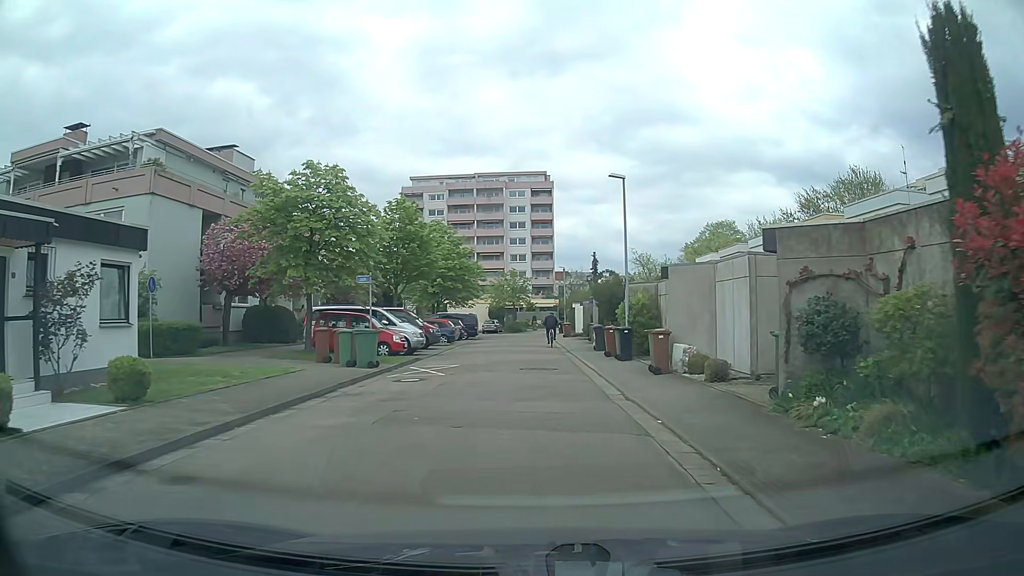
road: residential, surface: asphalt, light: Day
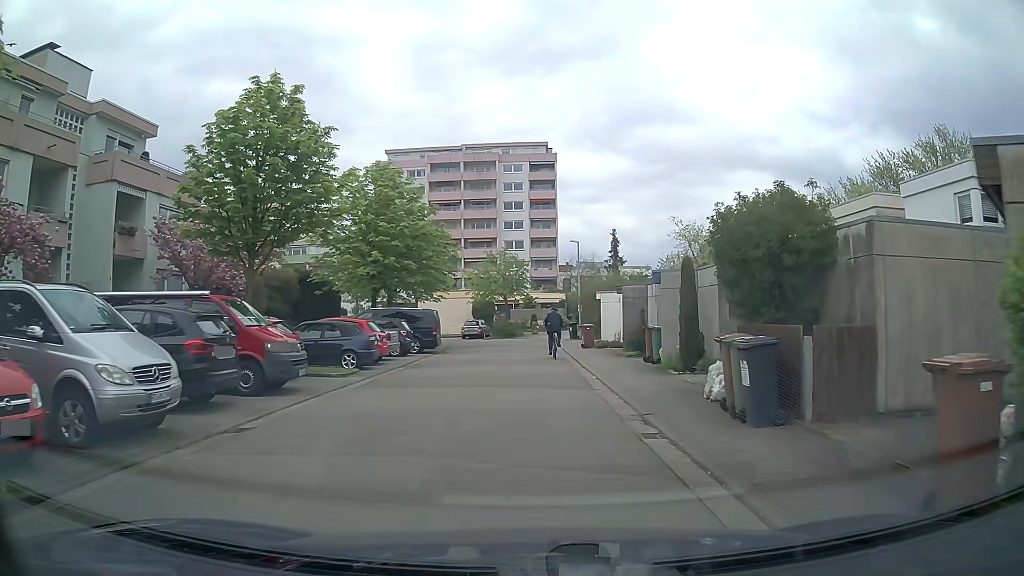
(-0.1, +20.2) m; 0°
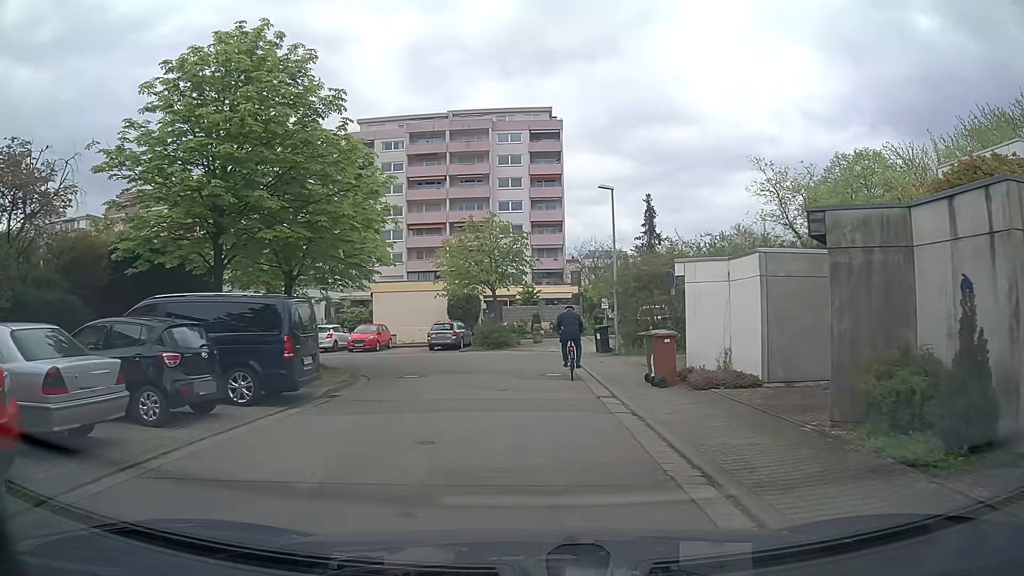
(-0.1, +17.4) m; 0°
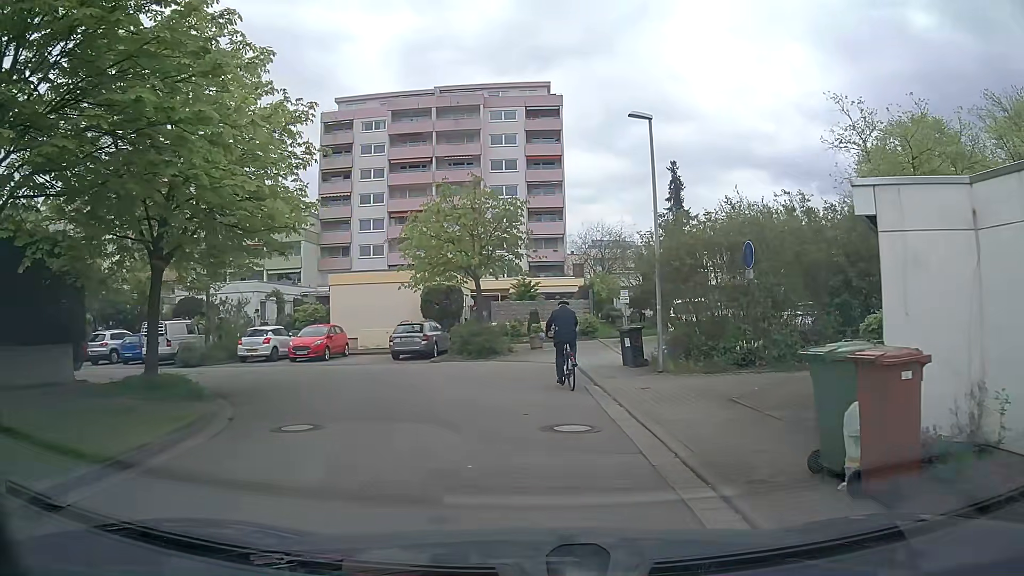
(0.0, +8.7) m; 0°
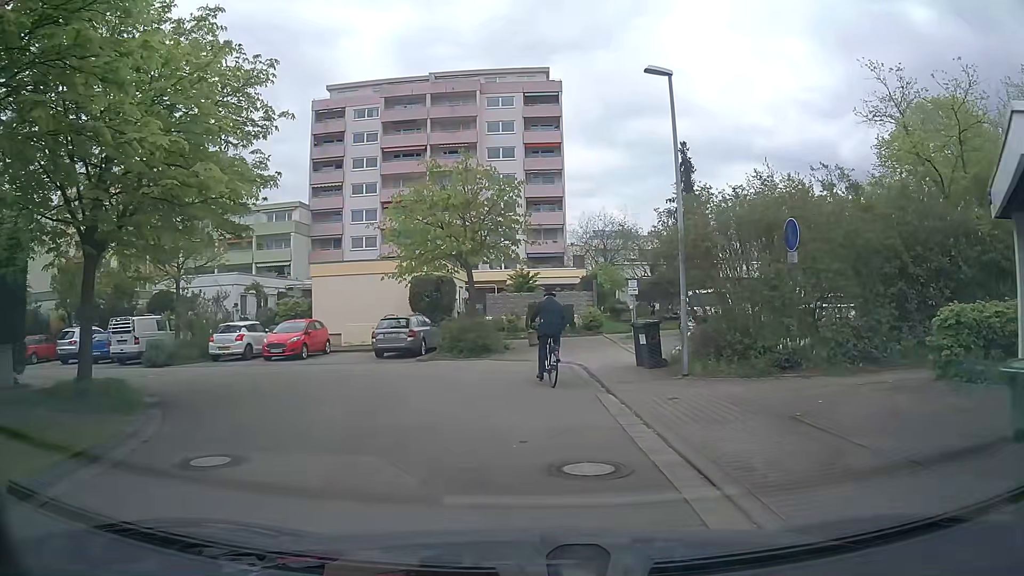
(0.0, +2.7) m; 0°
(0, +10) (-4, +19) (-14, +22) (-24, +23) (-34, +23) (-43, +24) (-53, +24) (-63, +25) (-73, +26) (-83, +26) m
